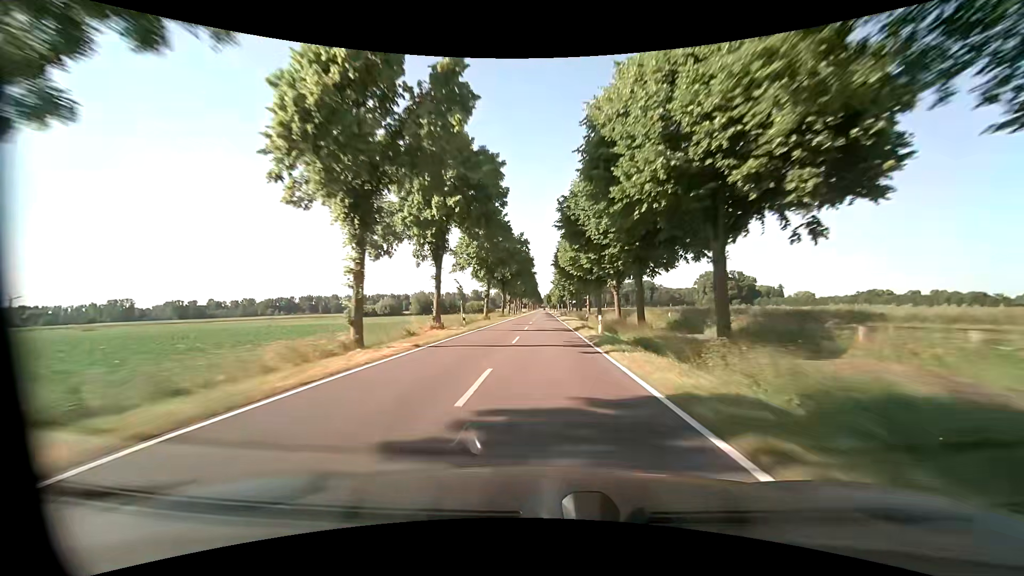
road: tertiary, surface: asphalt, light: Day
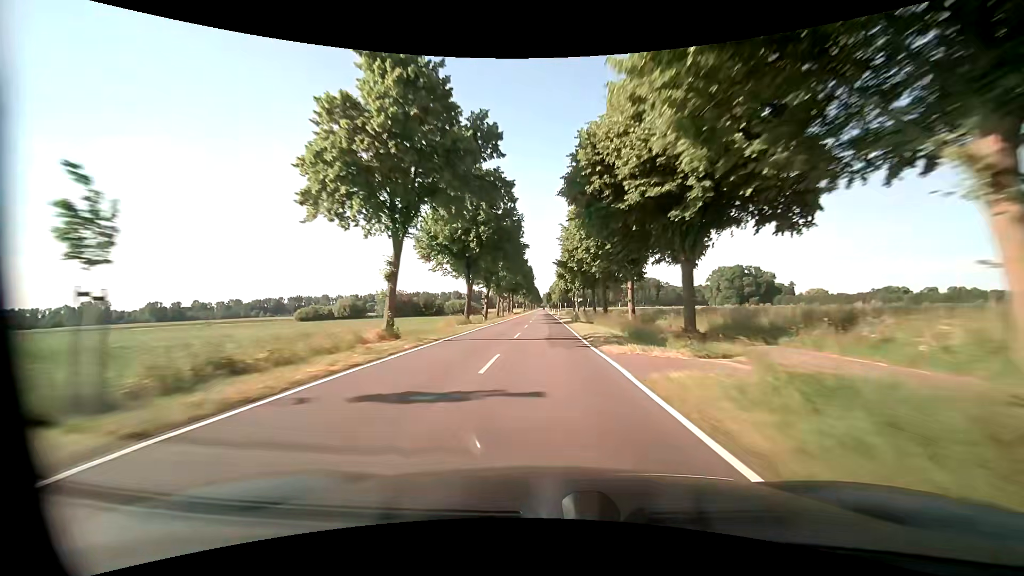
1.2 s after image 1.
(0.0, +32.9) m; 0°
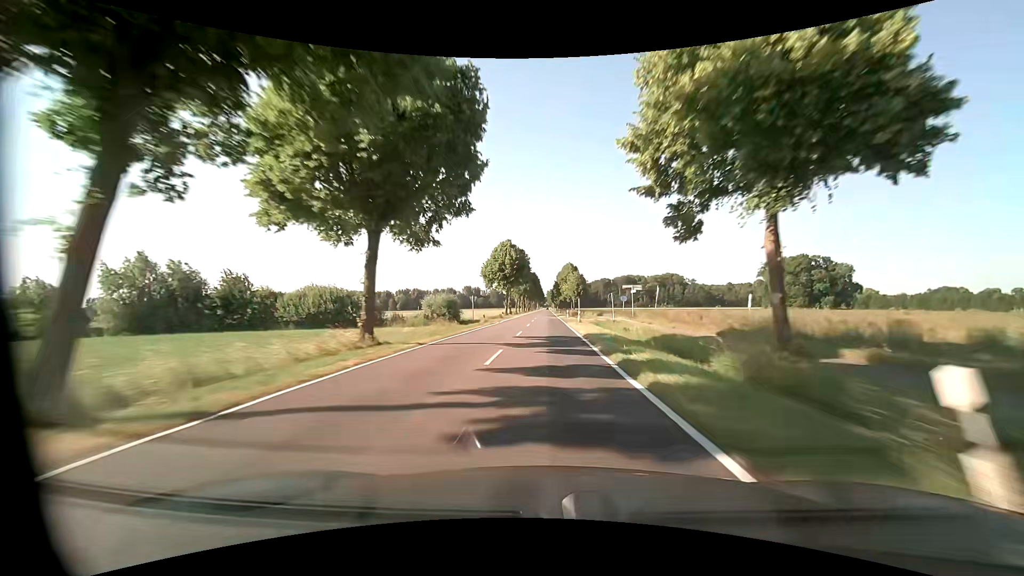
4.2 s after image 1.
(0.0, +82.7) m; 0°
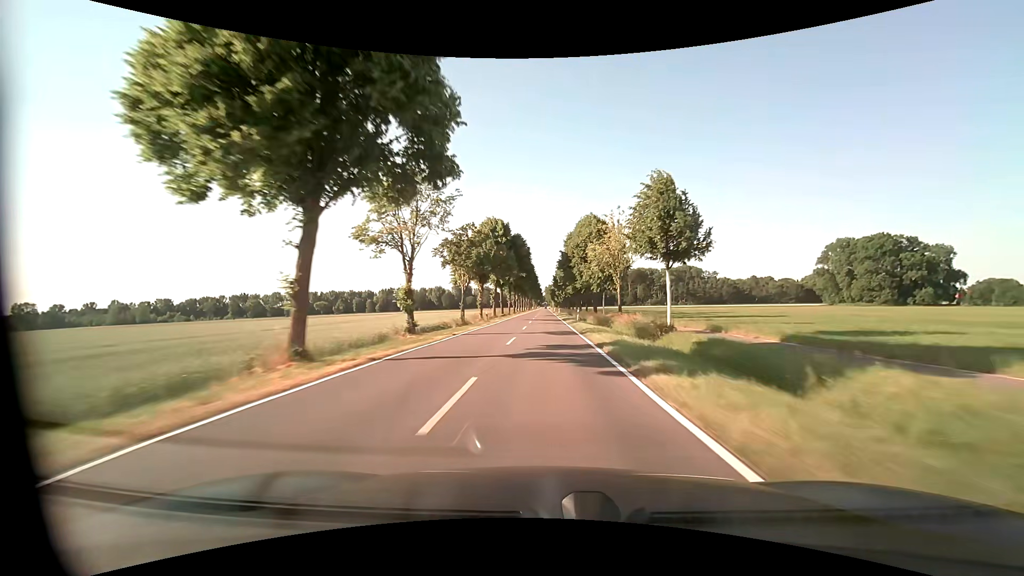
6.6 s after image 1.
(+0.1, +66.4) m; 0°
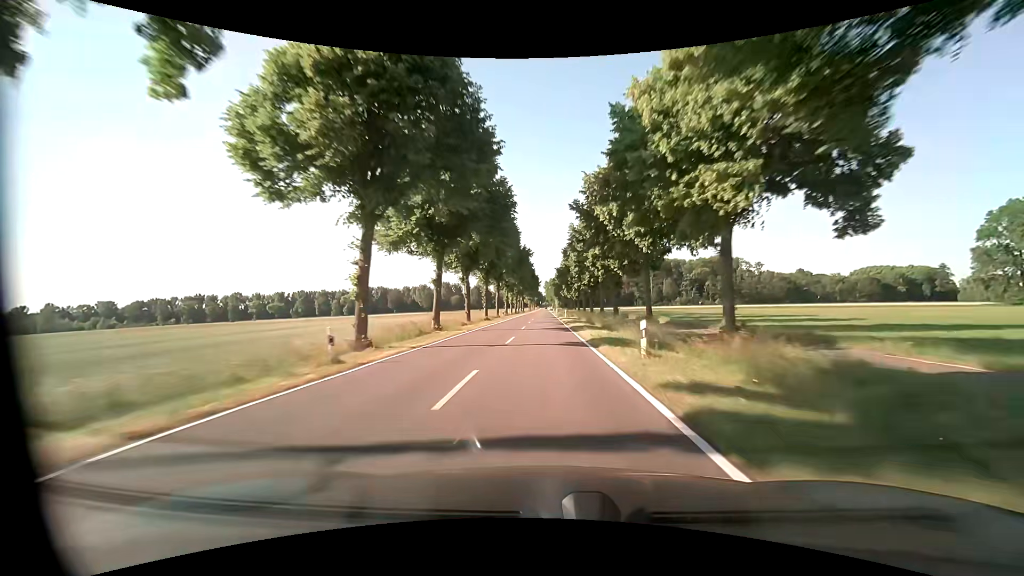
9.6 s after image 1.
(-0.1, +83.0) m; 0°
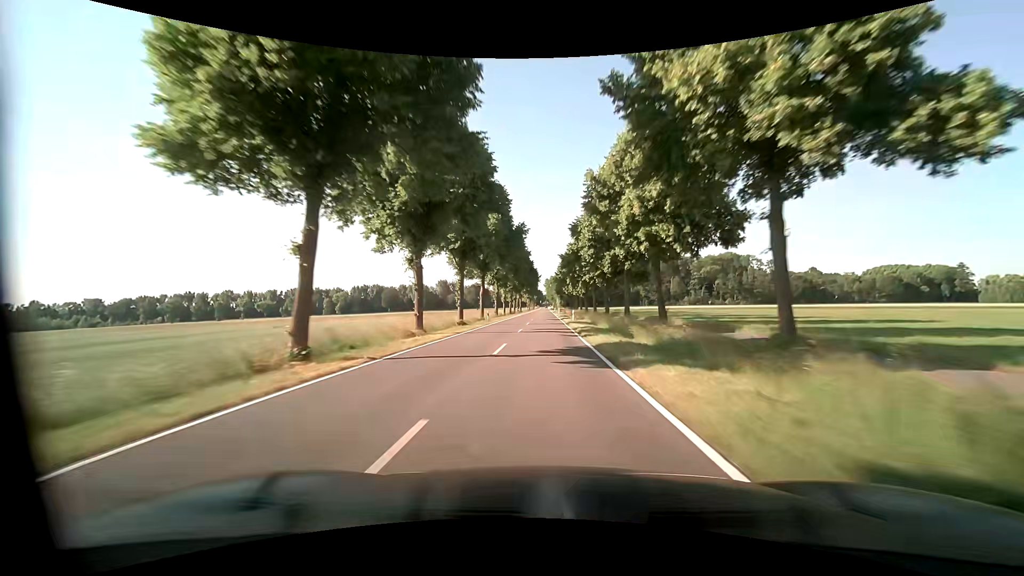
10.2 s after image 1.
(0.0, +16.6) m; 0°
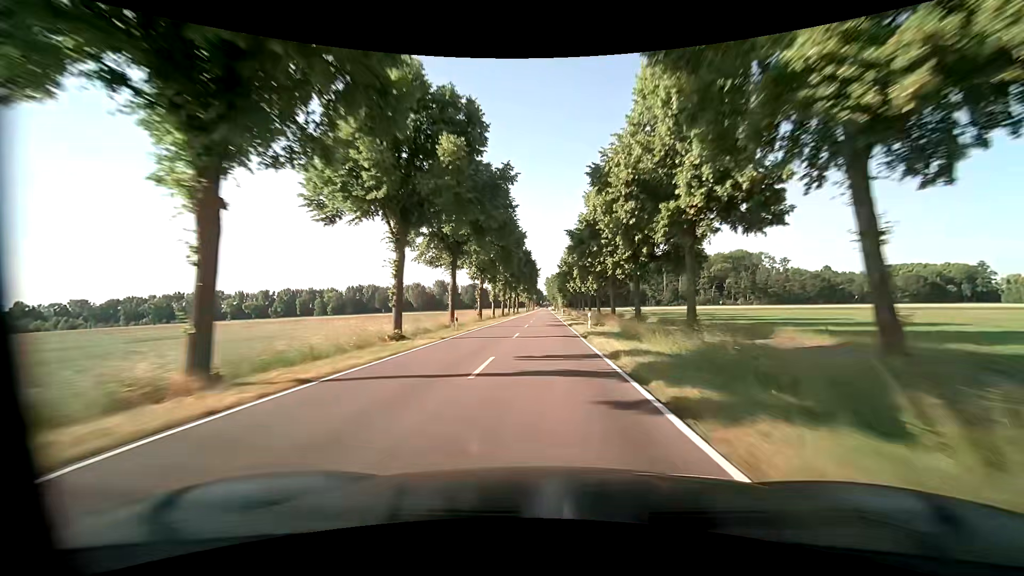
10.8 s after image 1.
(-0.1, +16.6) m; -1°
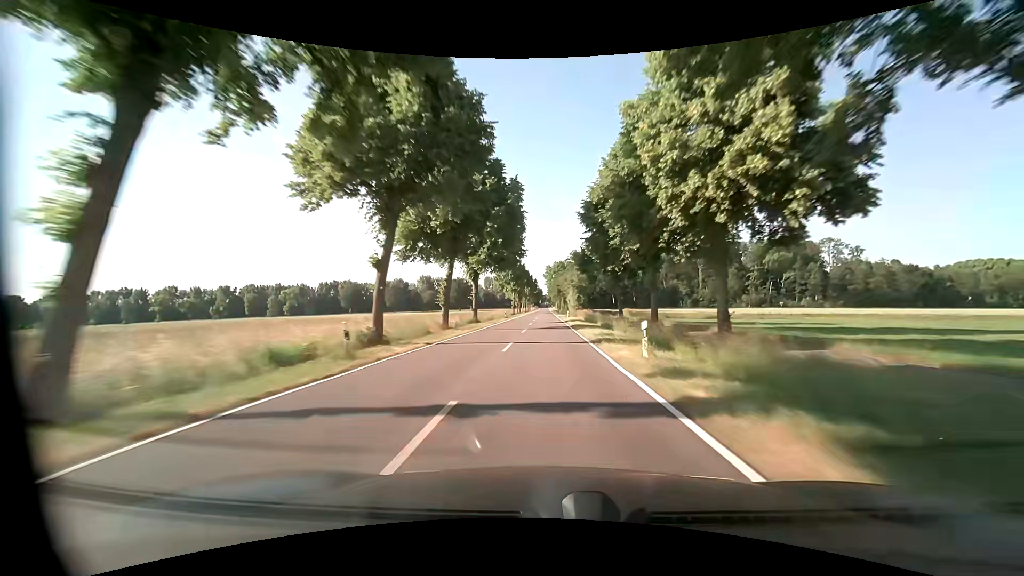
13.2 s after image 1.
(+0.1, +66.4) m; 0°
(0, +10) (0, +20) (0, +30) (0, +40) (0, +50) (0, +60) (0, +70) (0, +80) (0, +90) (0, +100) m
